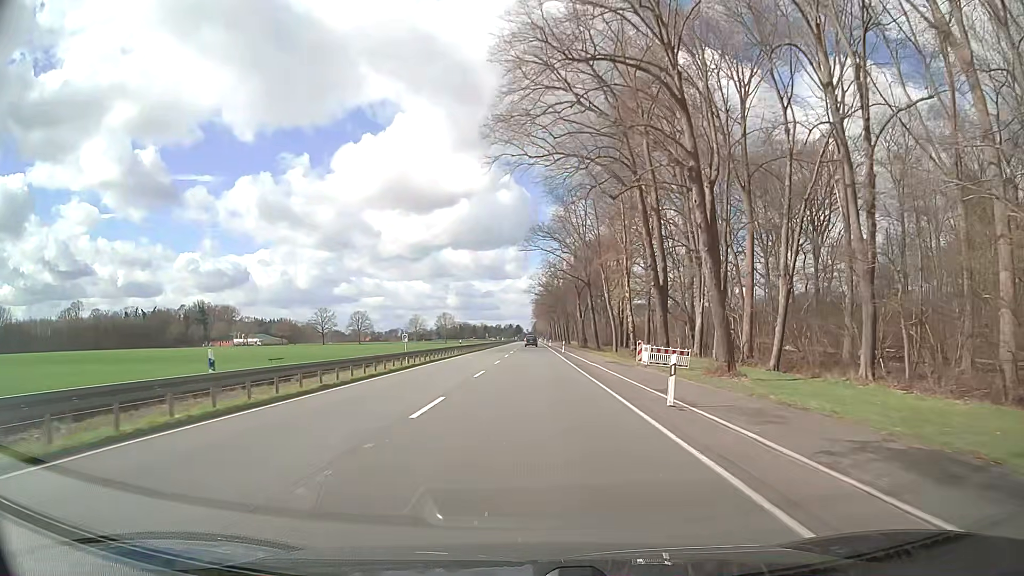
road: primary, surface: asphalt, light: Day
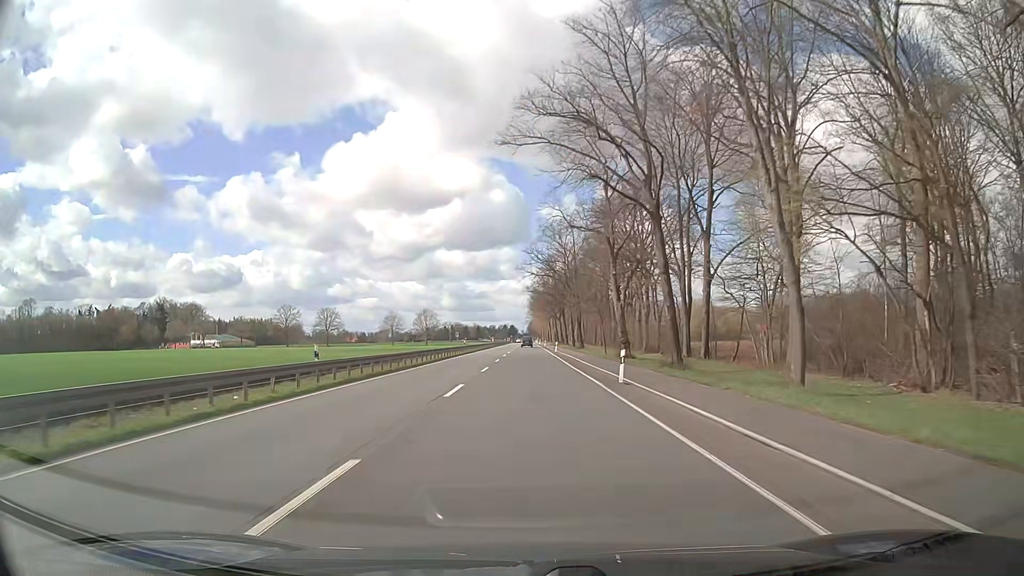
(+0.2, +44.3) m; +1°
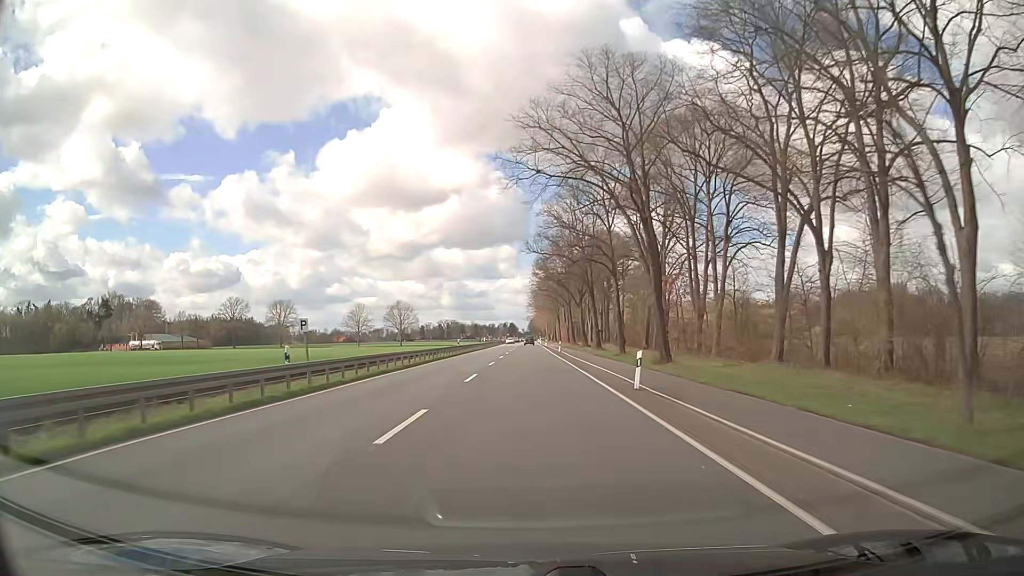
(-0.1, +55.4) m; 0°
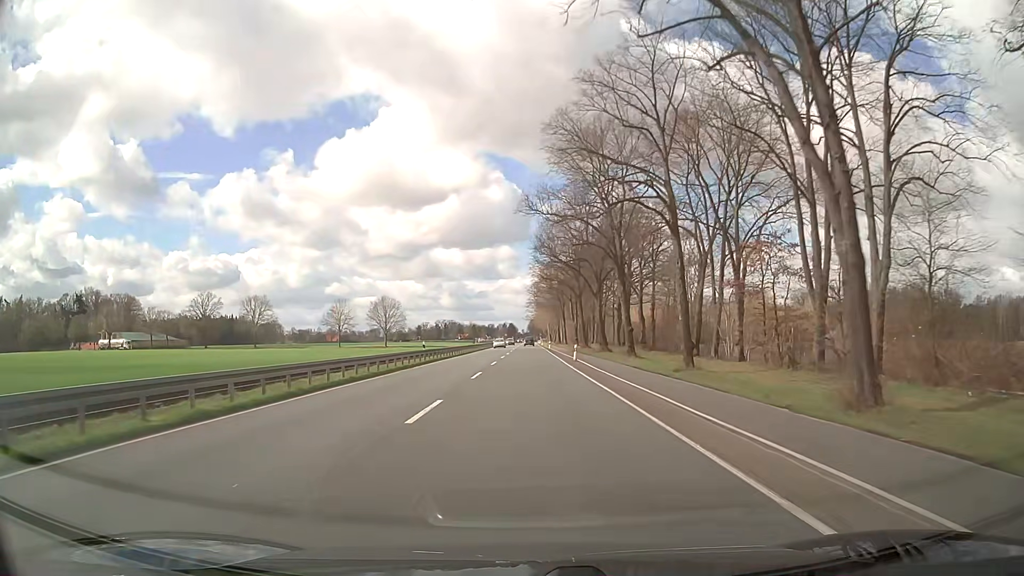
(0.0, +22.2) m; 0°
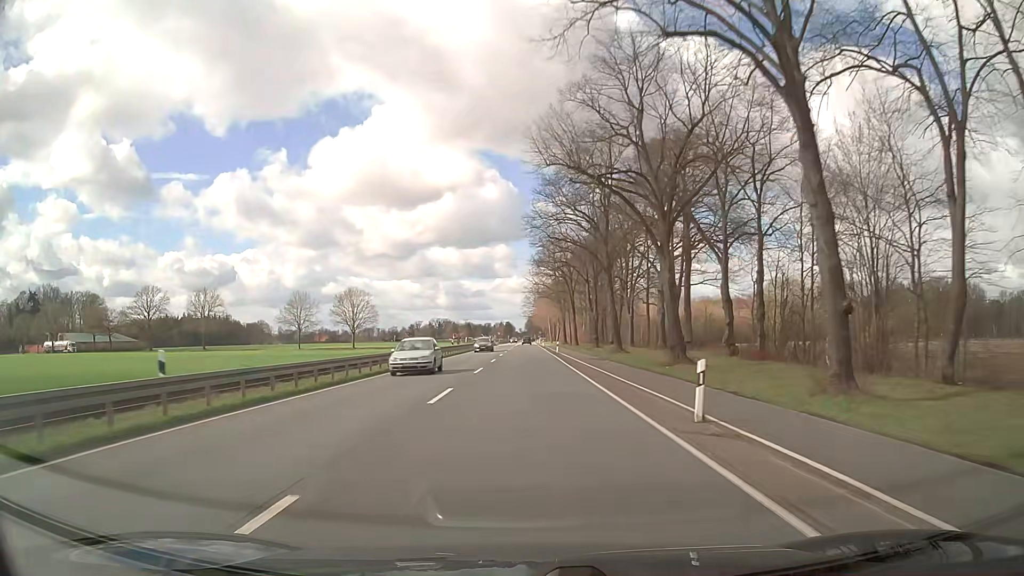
(0.0, +33.2) m; 0°
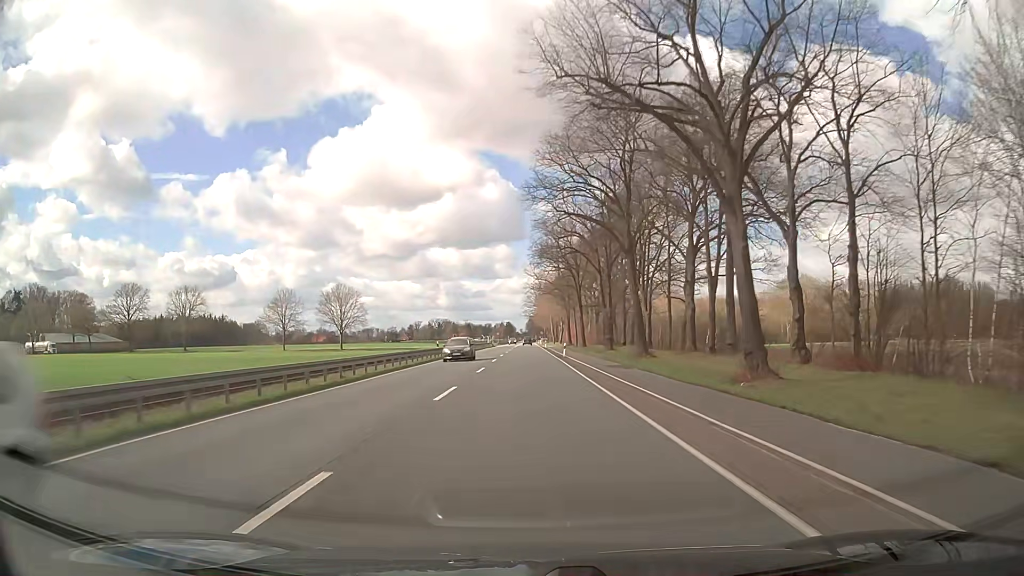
(0.0, +11.1) m; 0°
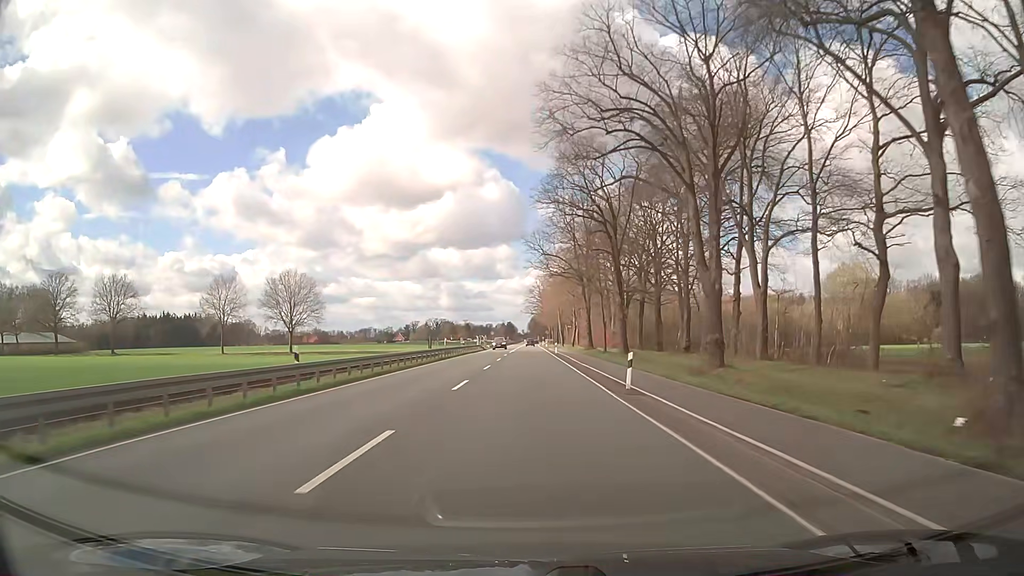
(+0.1, +33.3) m; 0°
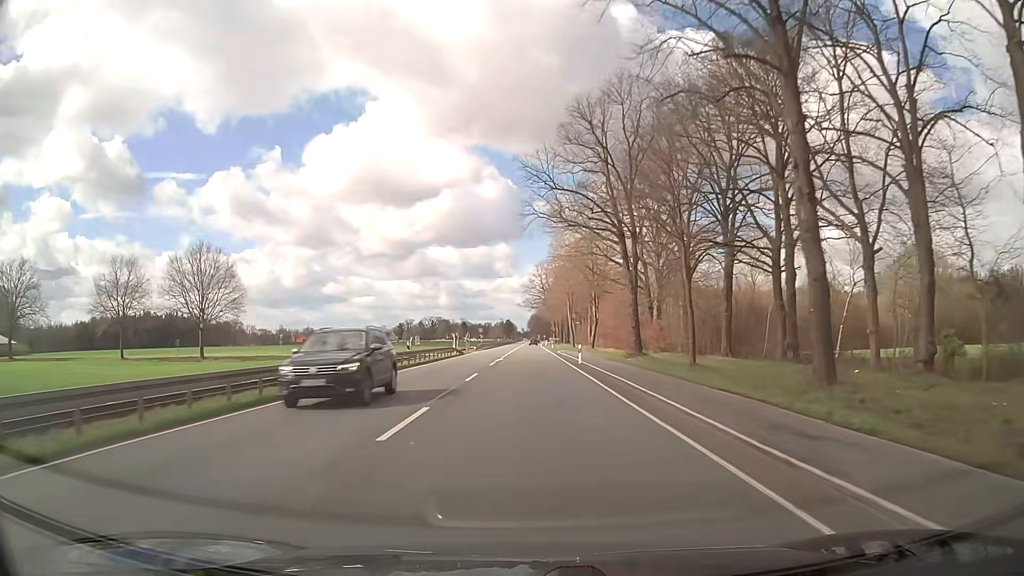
(-0.2, +33.3) m; -1°
(0, +10) (0, +20) (0, +30) (0, +40) (0, +50) (0, +60) (+1, +70) (+1, +80) (+1, +90) (+1, +100) m
